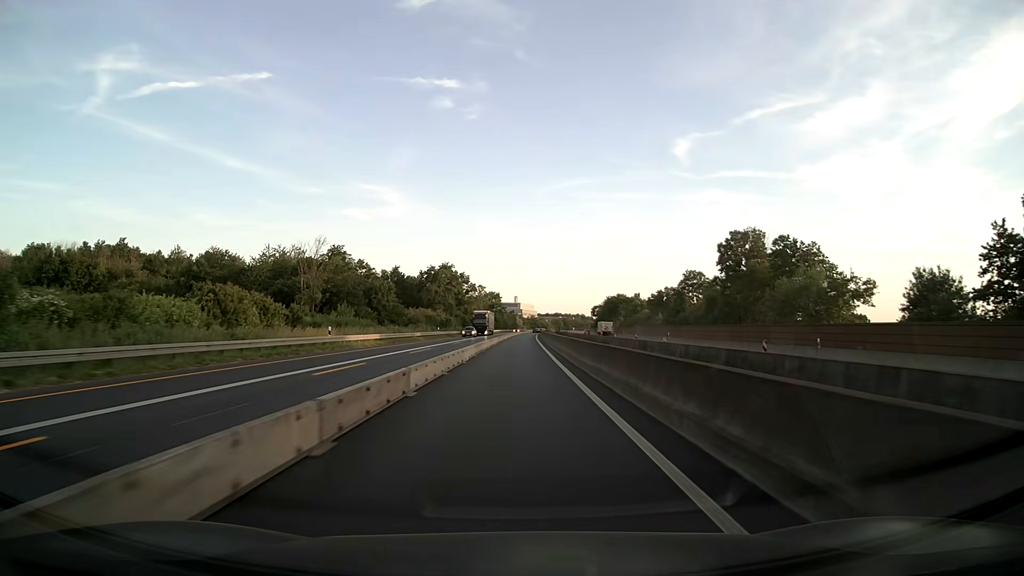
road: motorway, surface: asphalt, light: Day
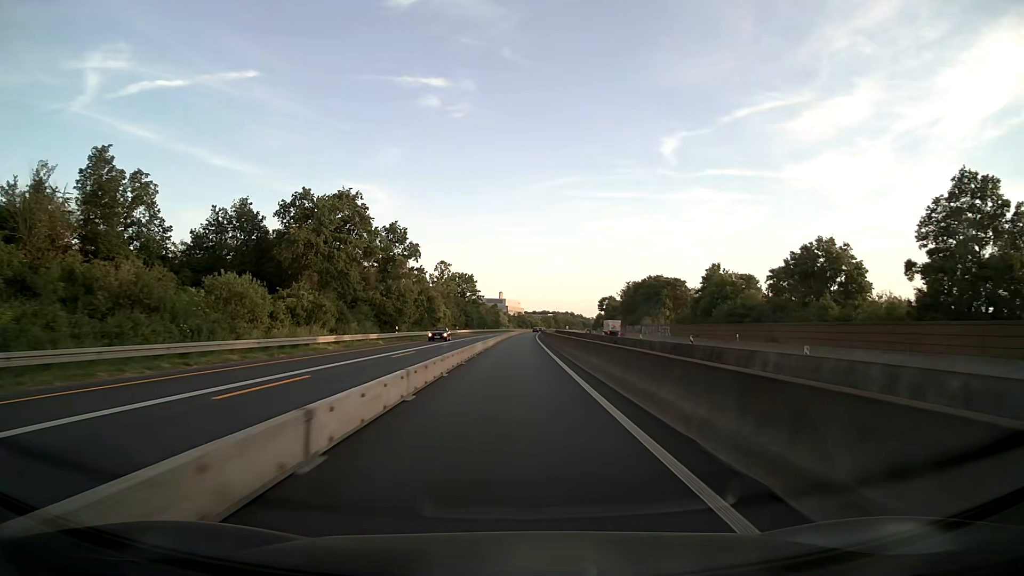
(+0.9, +79.1) m; +1°
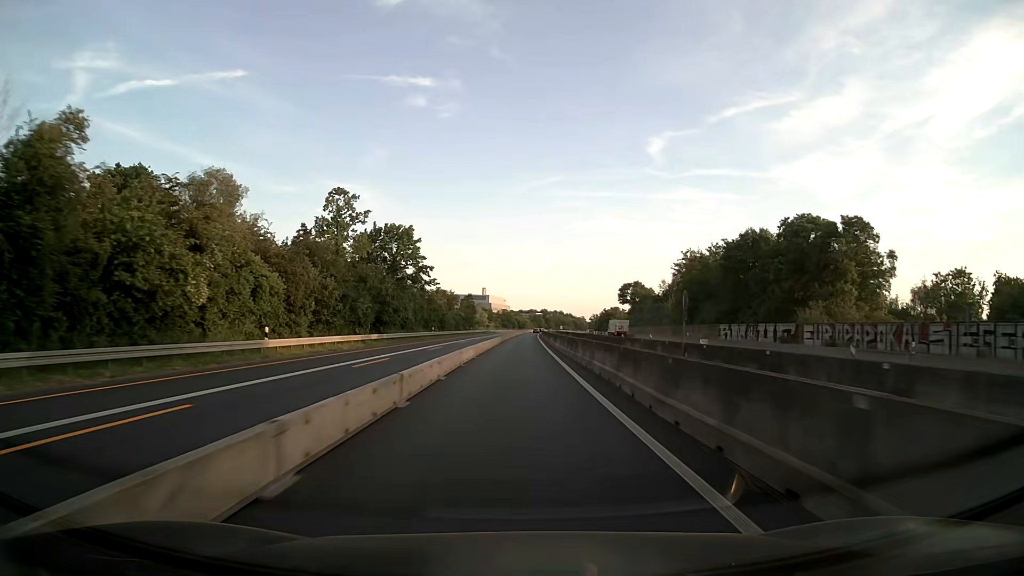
(+0.7, +79.2) m; +1°
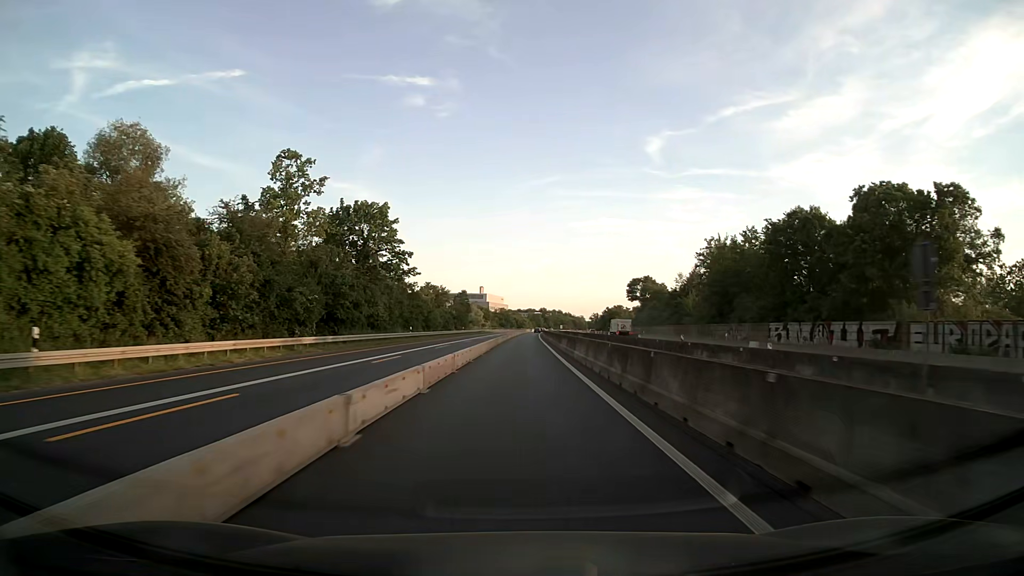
(0.0, +15.8) m; 0°
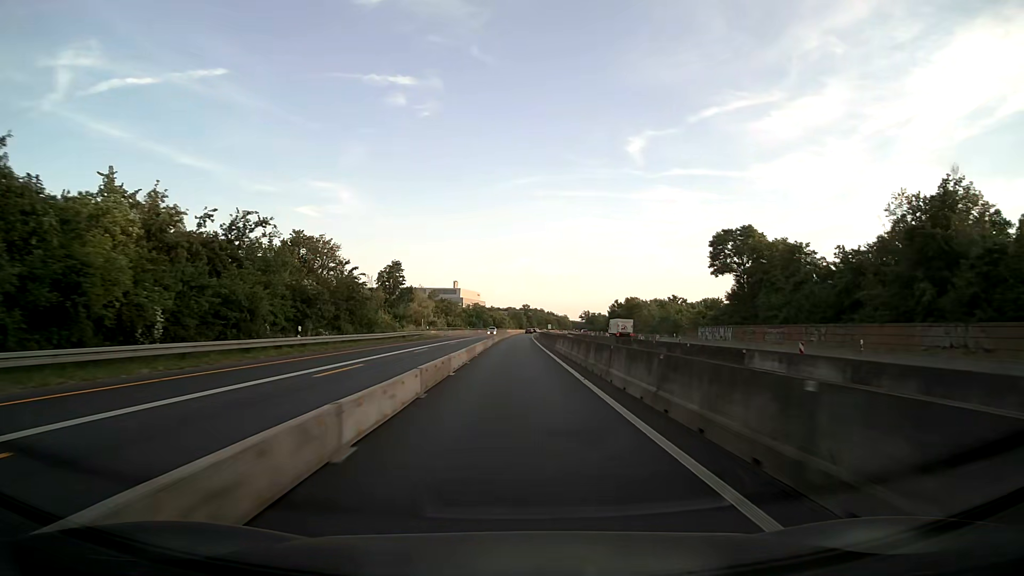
(+1.0, +79.2) m; +2°
(0, +10) (0, +20) (0, +30) (0, +40) (0, +50) (0, +60) (+1, +70) (+1, +80) (+1, +90) (+1, +100) m
